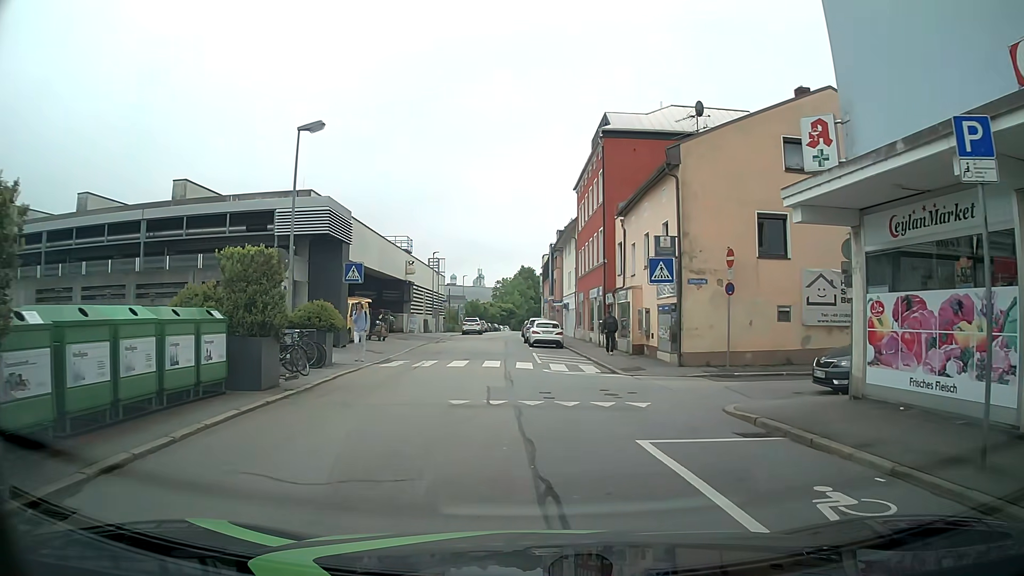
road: residential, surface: asphalt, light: Day
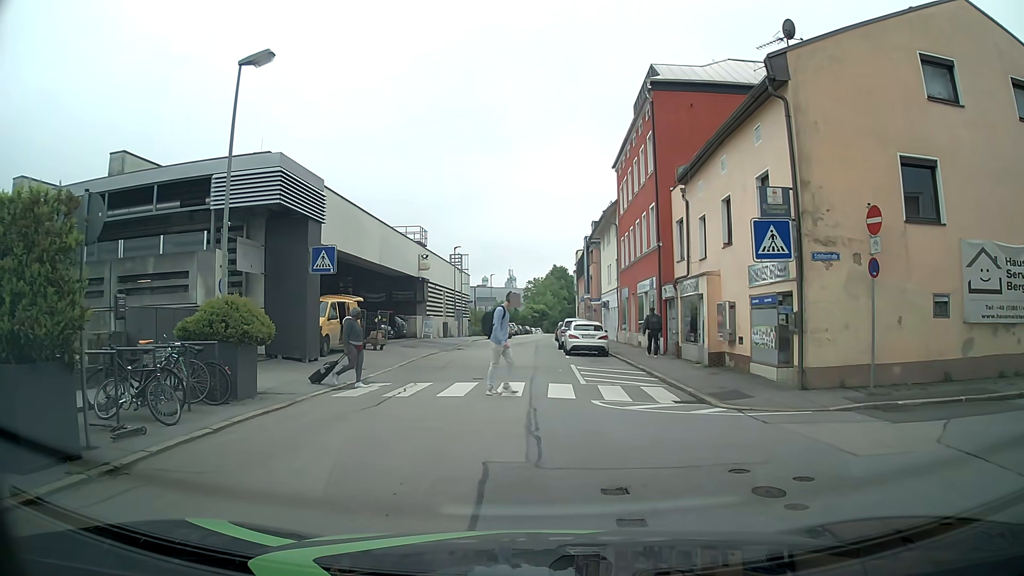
(0.0, +7.0) m; -1°
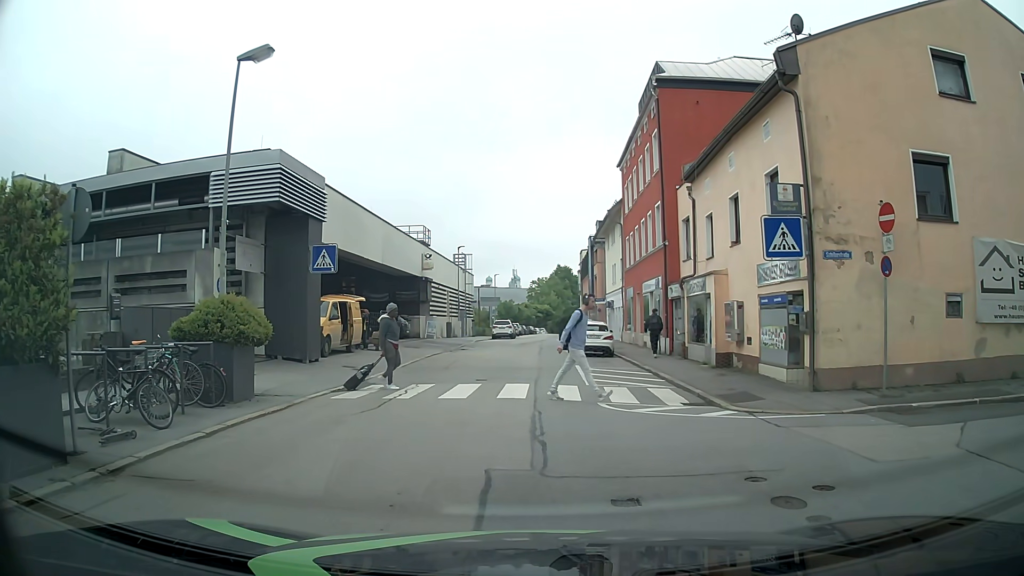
(0.0, +0.3) m; 0°
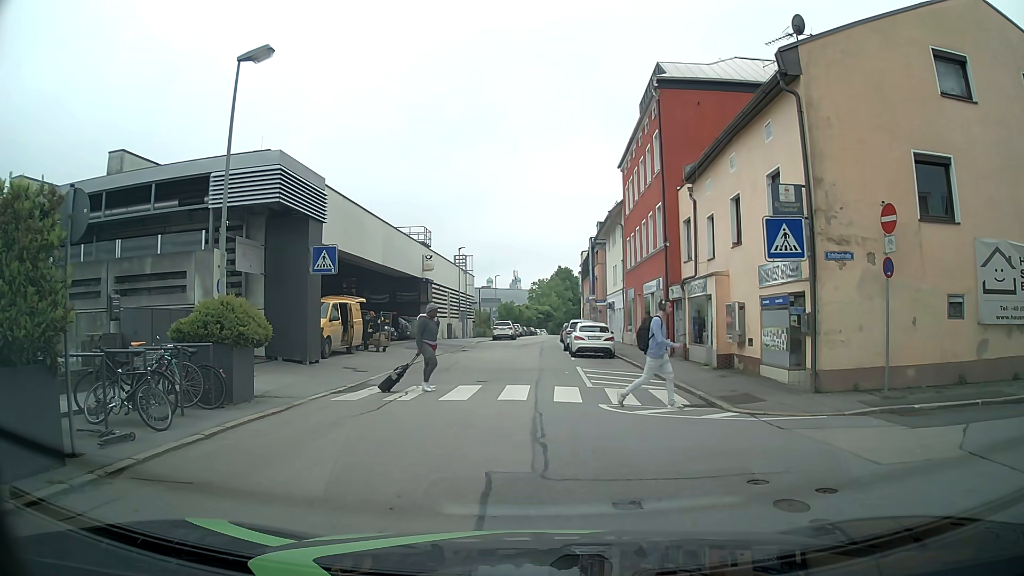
(0.0, +0.1) m; 0°
